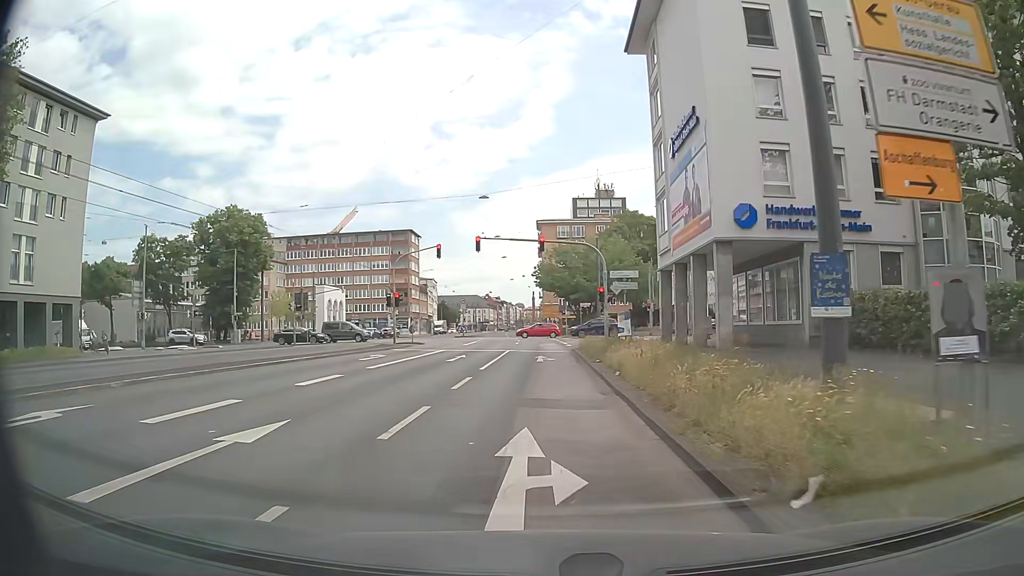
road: primary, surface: asphalt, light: Day
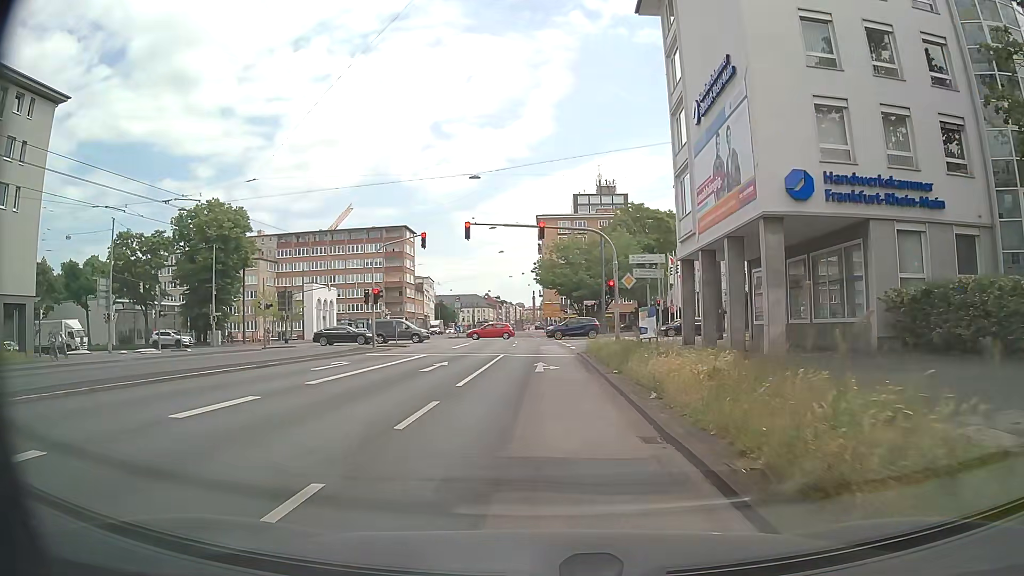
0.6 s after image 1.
(0.0, +5.3) m; 0°
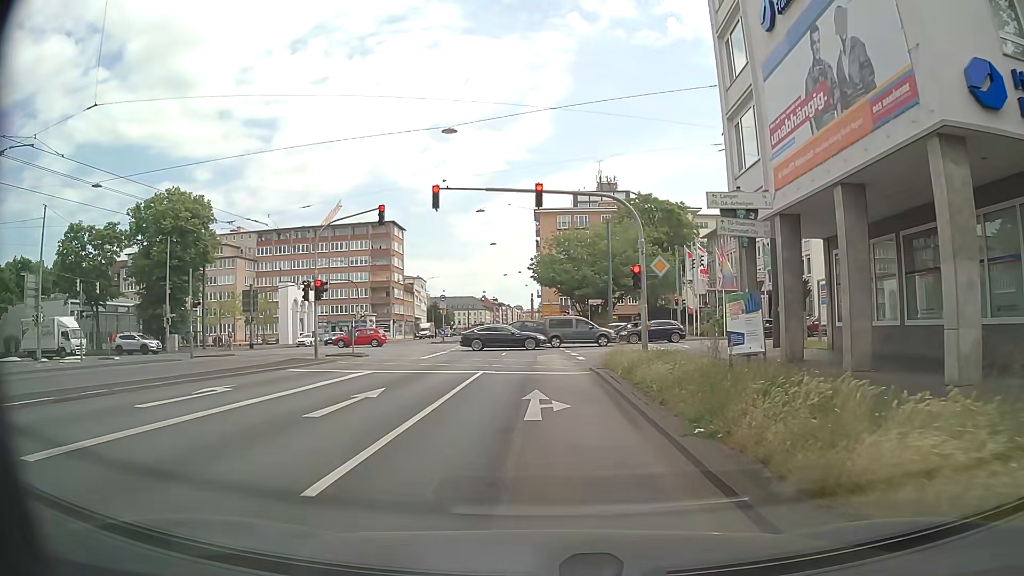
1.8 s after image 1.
(+0.1, +9.2) m; 0°
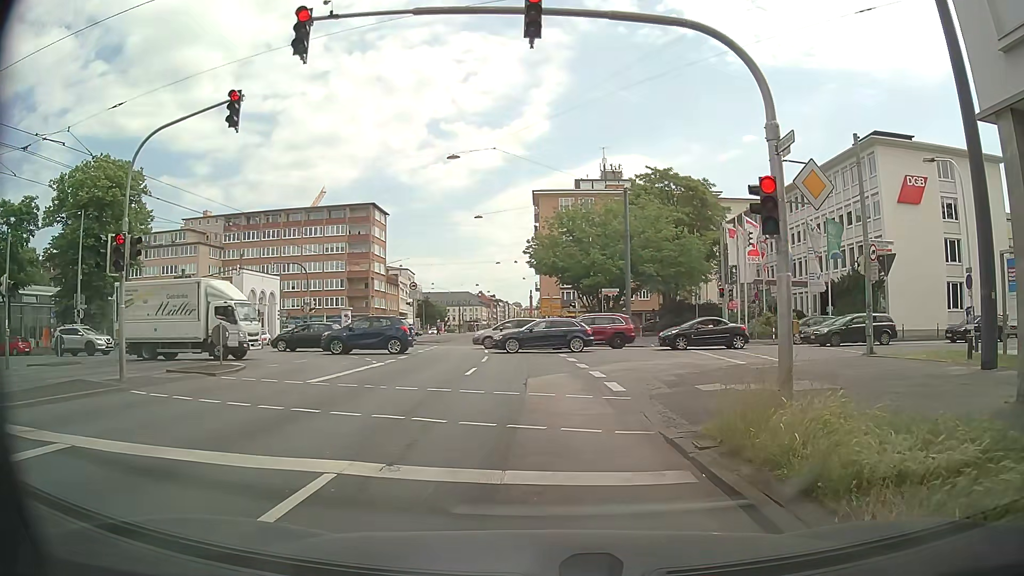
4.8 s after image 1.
(0.0, +13.5) m; +1°
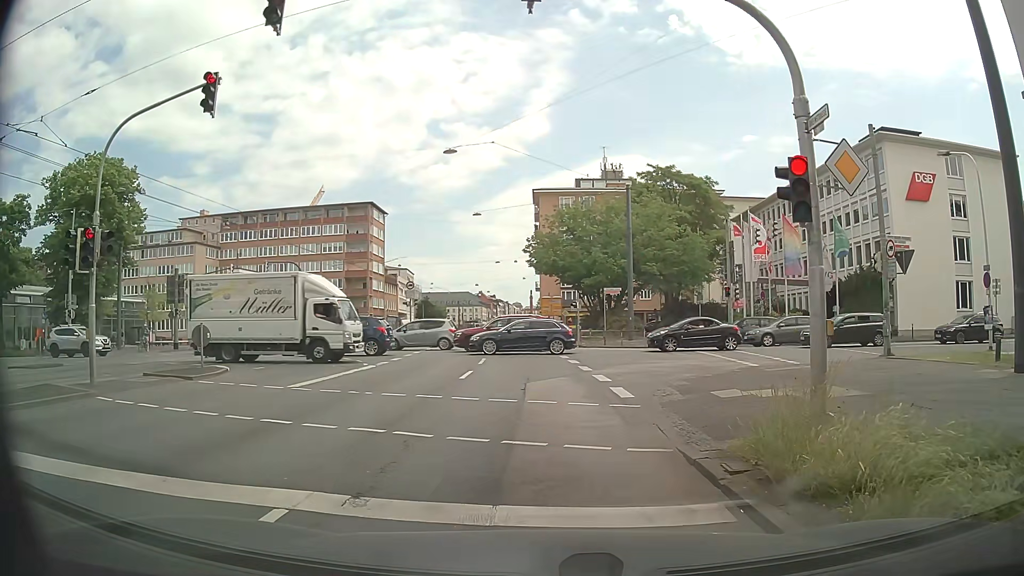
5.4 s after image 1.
(0.0, +1.2) m; -1°
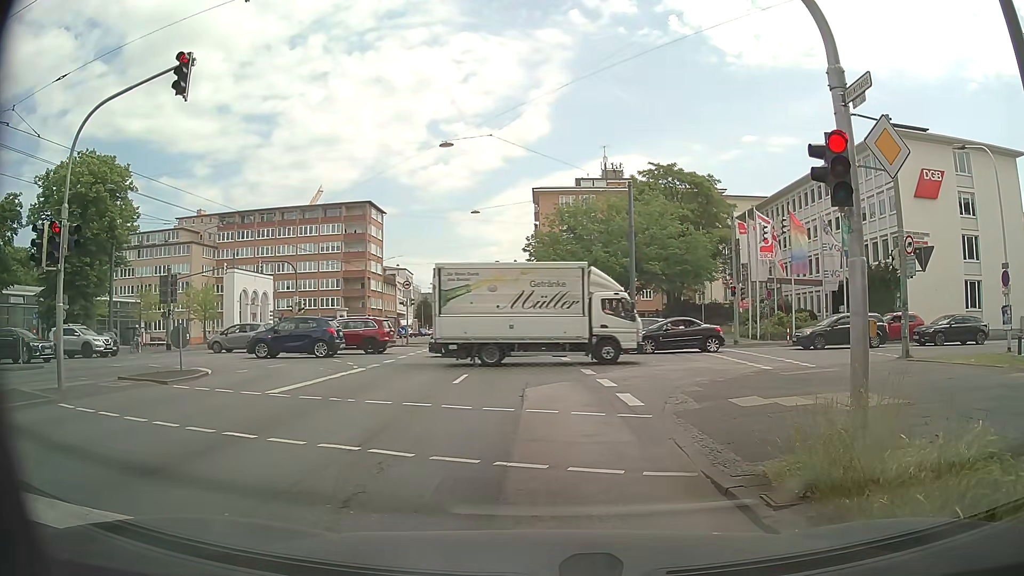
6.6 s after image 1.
(0.0, +1.1) m; +1°
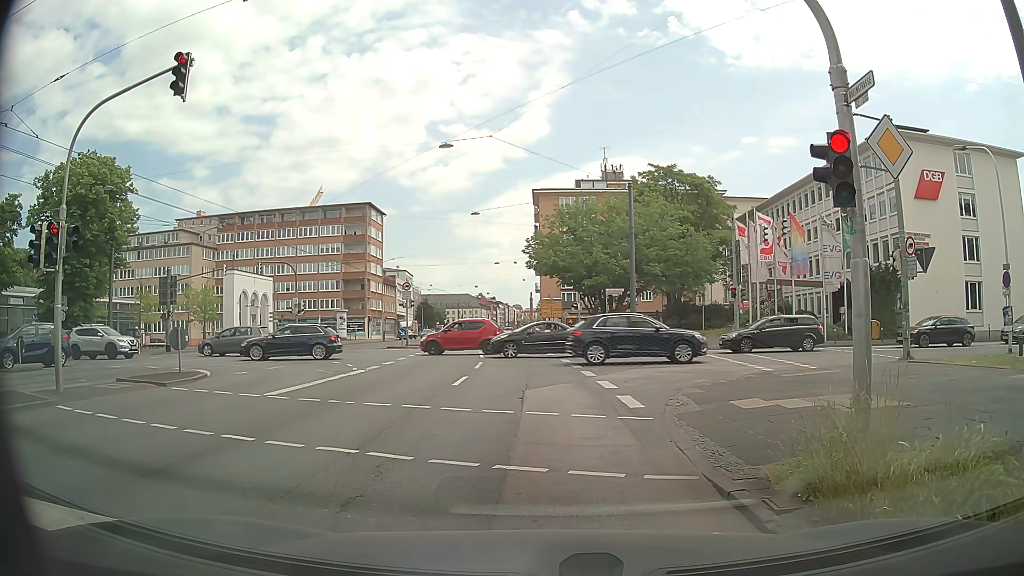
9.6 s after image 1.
(0.0, +0.2) m; 0°
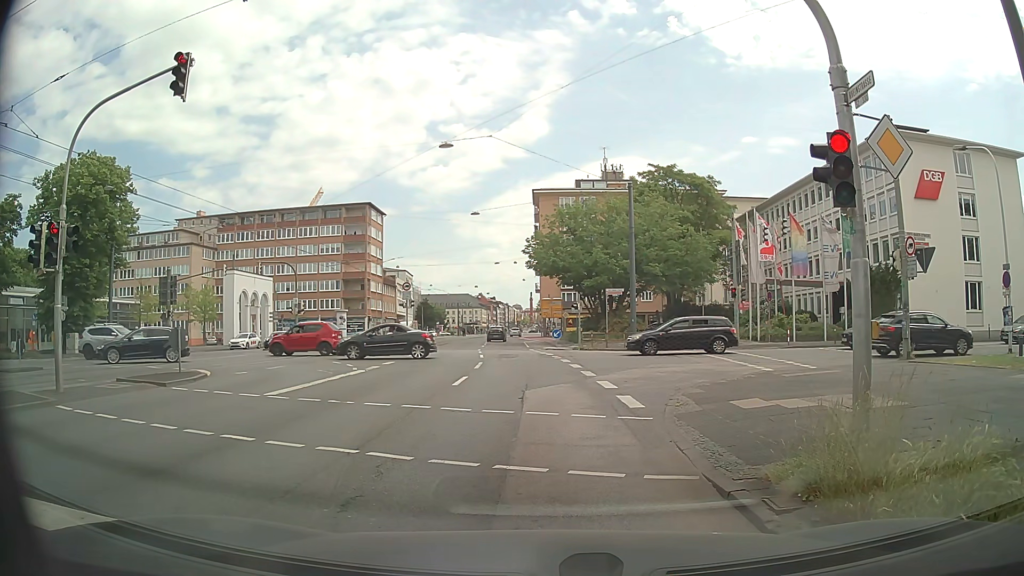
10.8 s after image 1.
(0.0, 0.0) m; 0°
